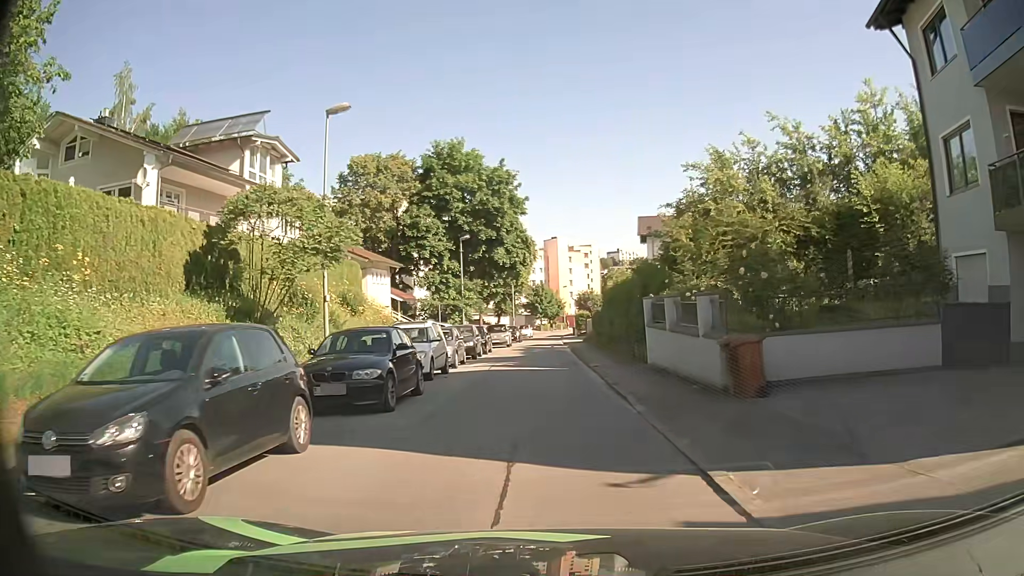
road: residential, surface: asphalt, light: Day
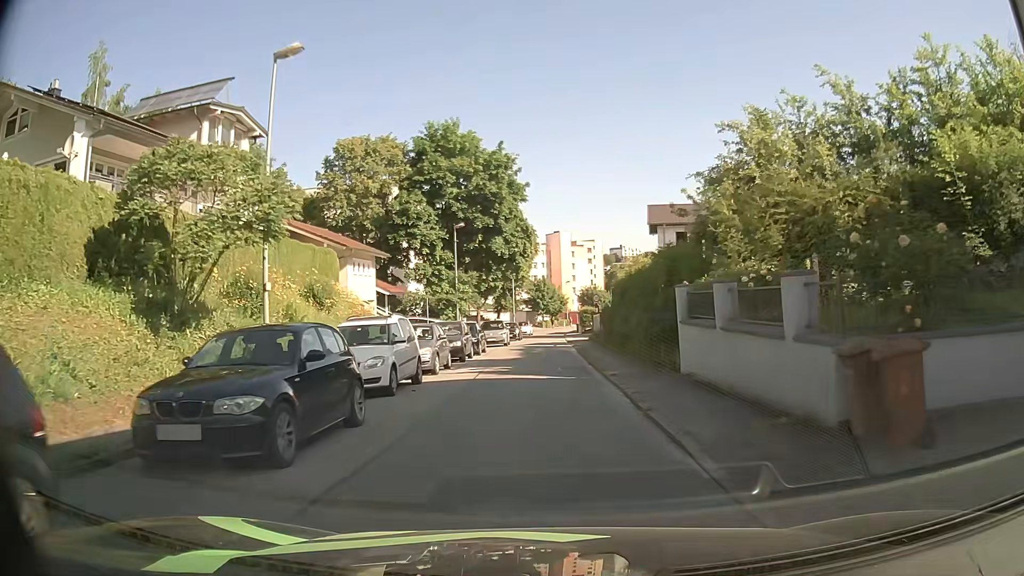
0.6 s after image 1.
(0.0, +4.7) m; 0°
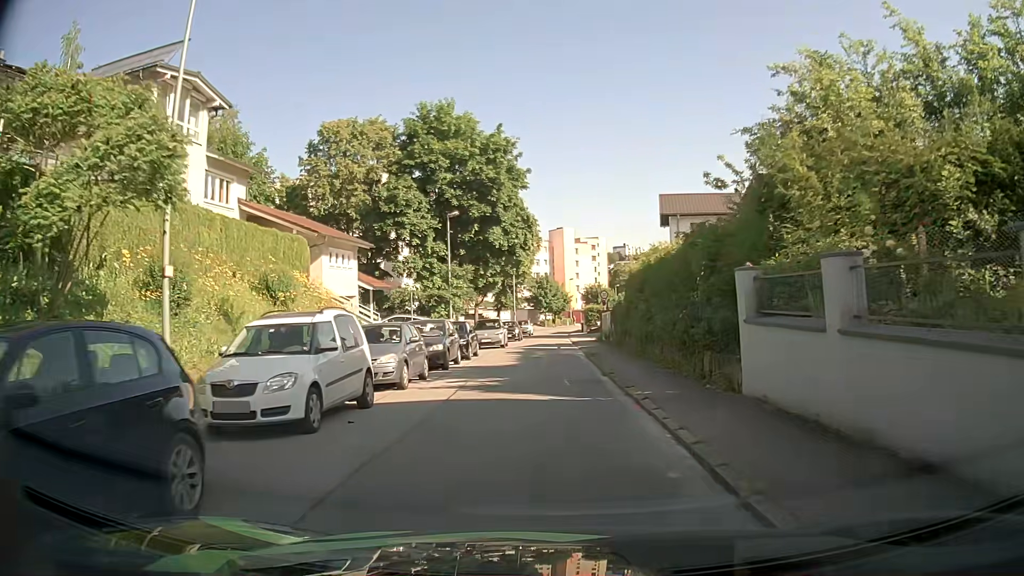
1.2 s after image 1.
(-0.1, +4.7) m; -1°
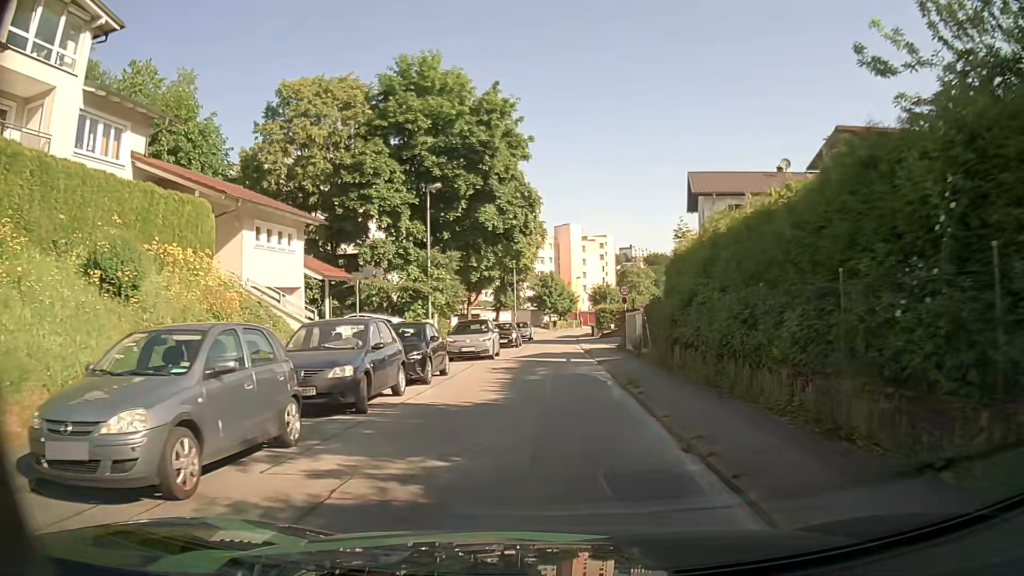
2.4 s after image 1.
(+0.1, +9.4) m; 0°
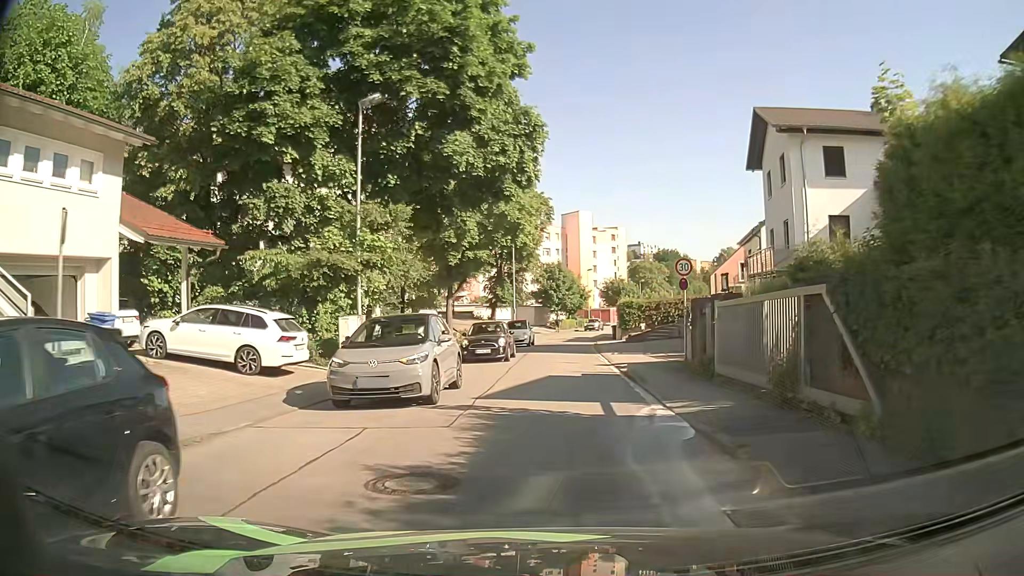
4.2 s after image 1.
(-0.1, +14.1) m; 0°
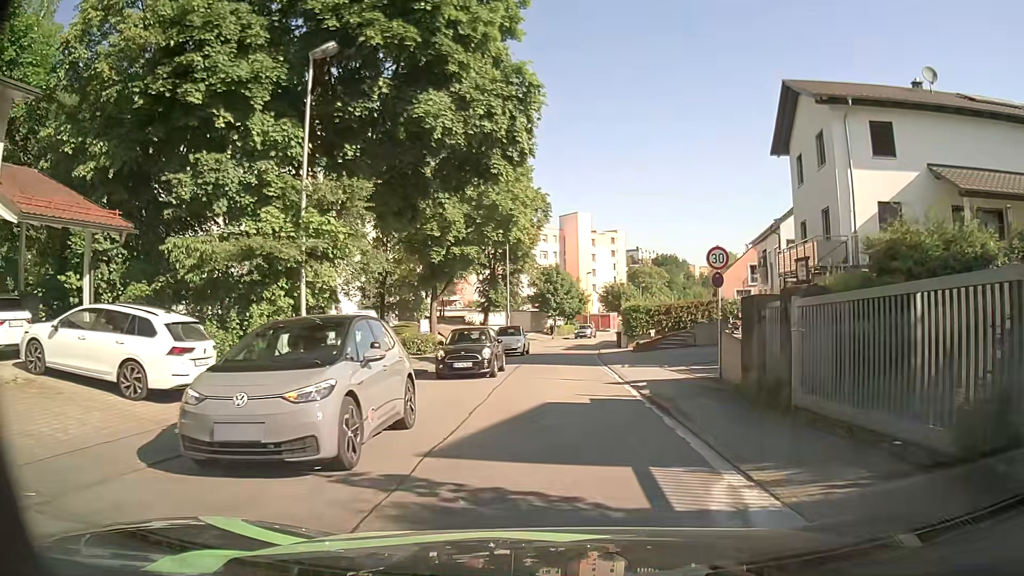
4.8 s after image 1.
(0.0, +4.7) m; 0°
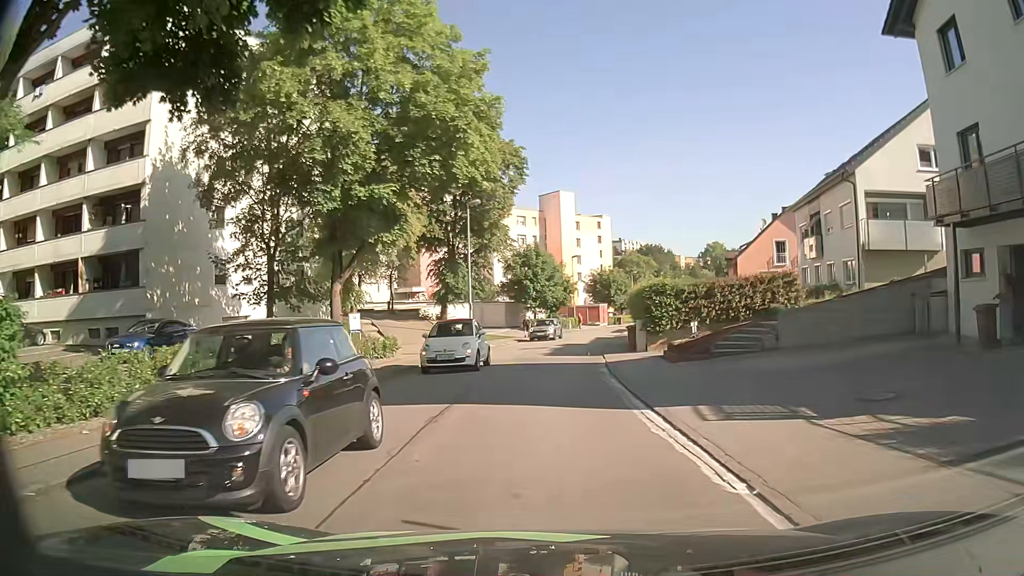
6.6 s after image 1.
(+0.3, +14.1) m; +2°
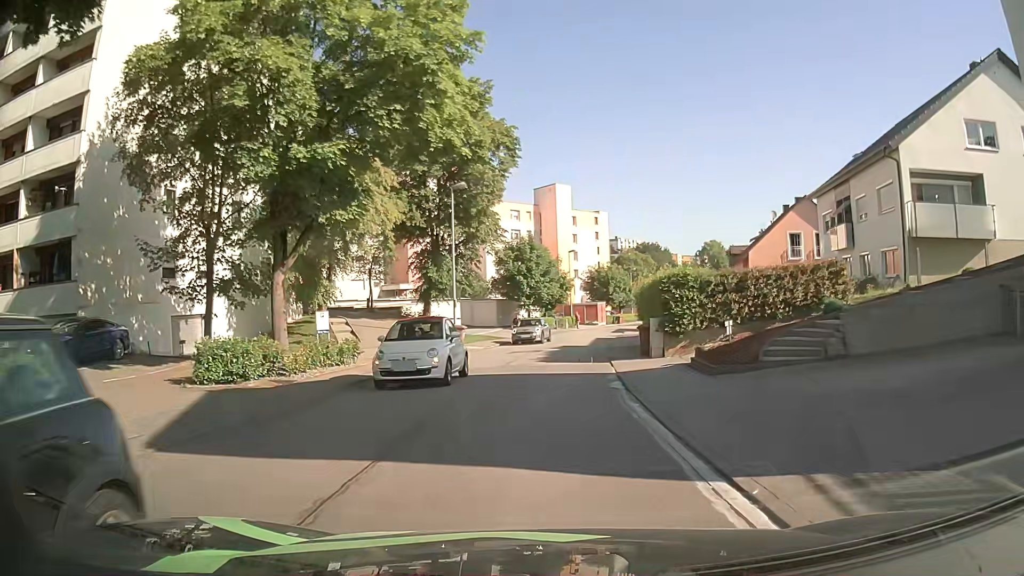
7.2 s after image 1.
(+0.1, +4.7) m; +1°
(0, +10) (0, +20) (0, +30) (+1, +40) (+3, +50) (+4, +60) (+7, +69) (+9, +79) (+12, +89) (+15, +98) m
